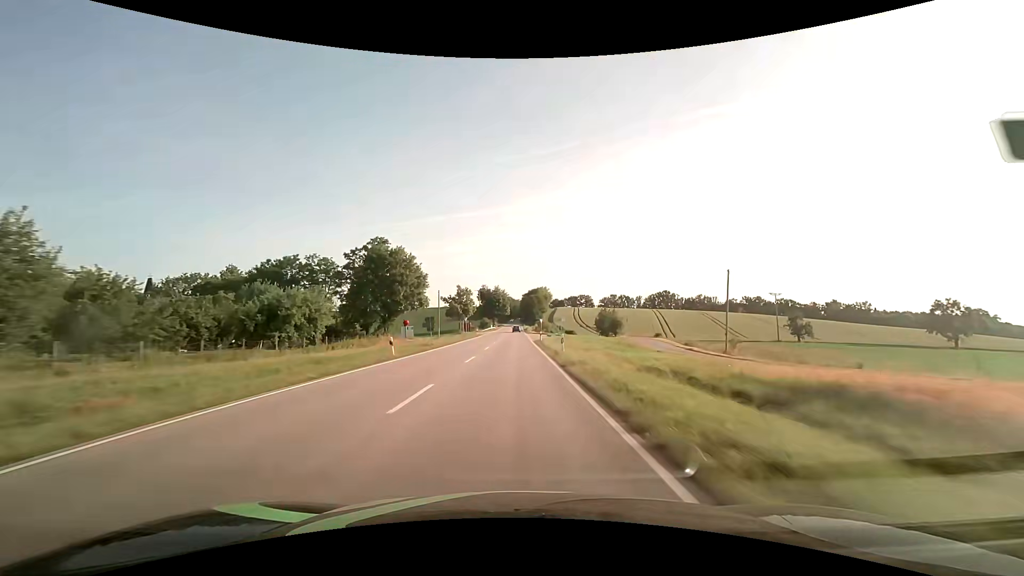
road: secondary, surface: asphalt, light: Day
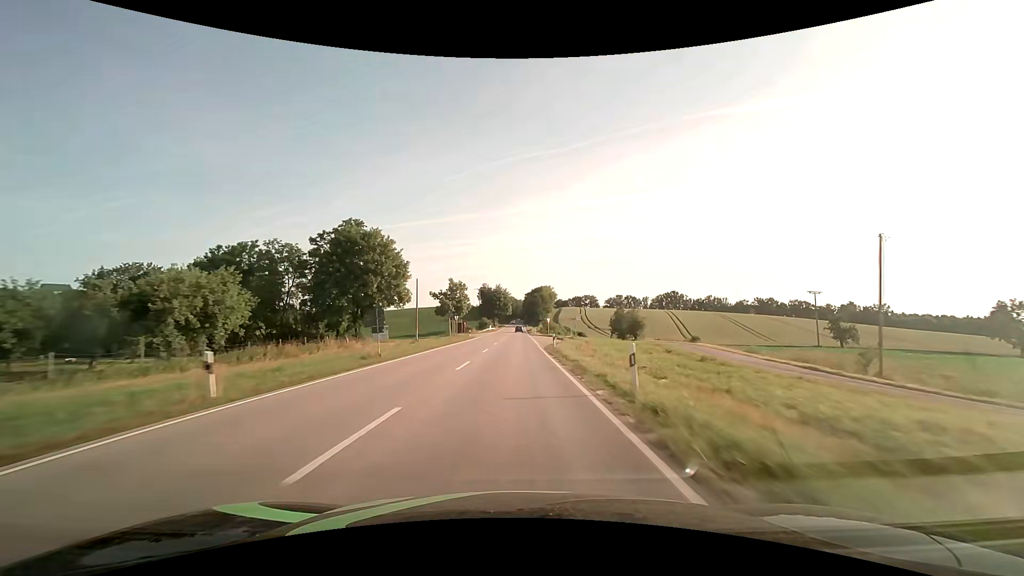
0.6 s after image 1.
(-0.2, +15.7) m; -1°
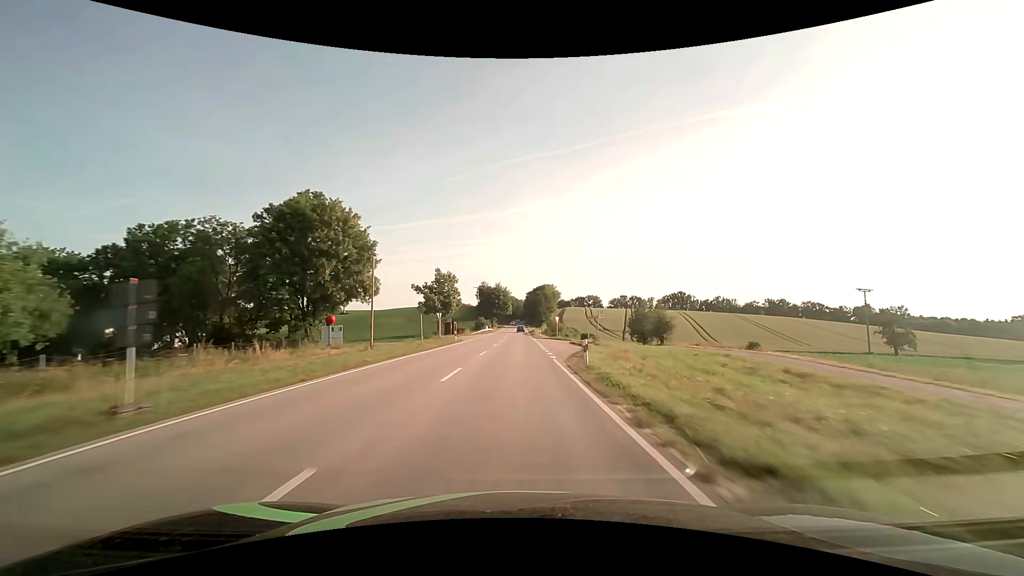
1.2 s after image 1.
(0.0, +15.7) m; 0°
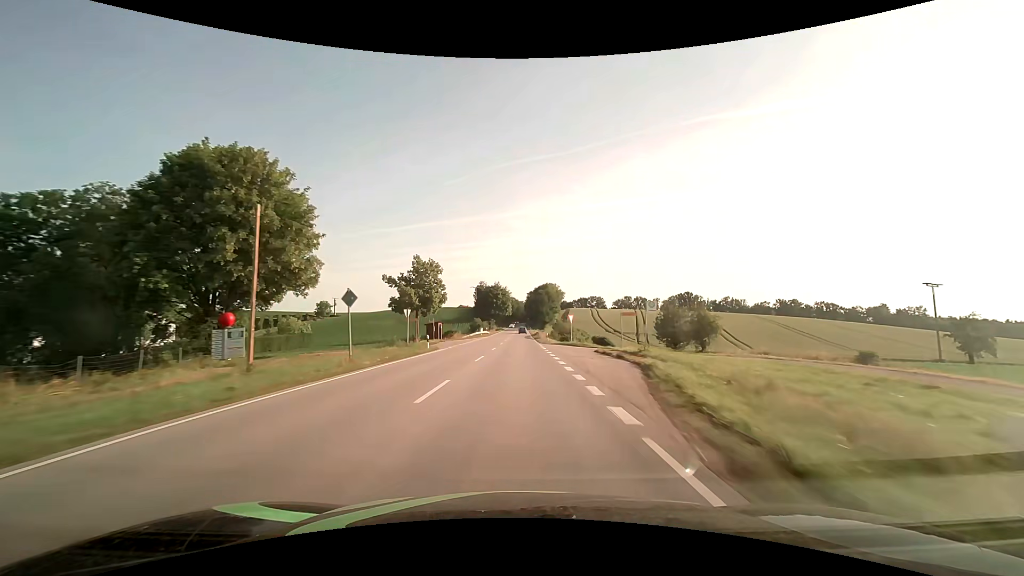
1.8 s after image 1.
(0.0, +15.7) m; 0°
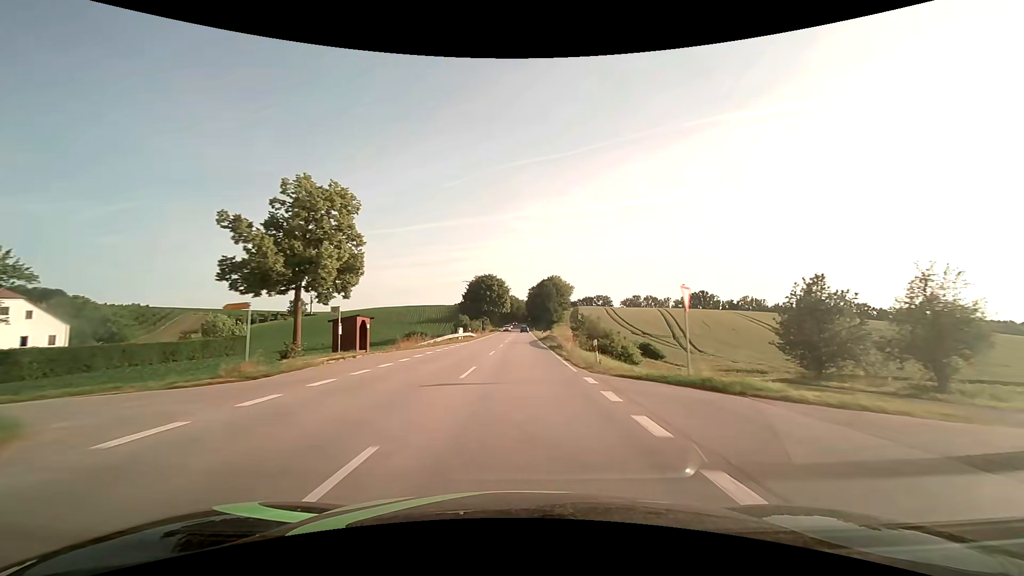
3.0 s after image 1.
(0.0, +31.3) m; 0°
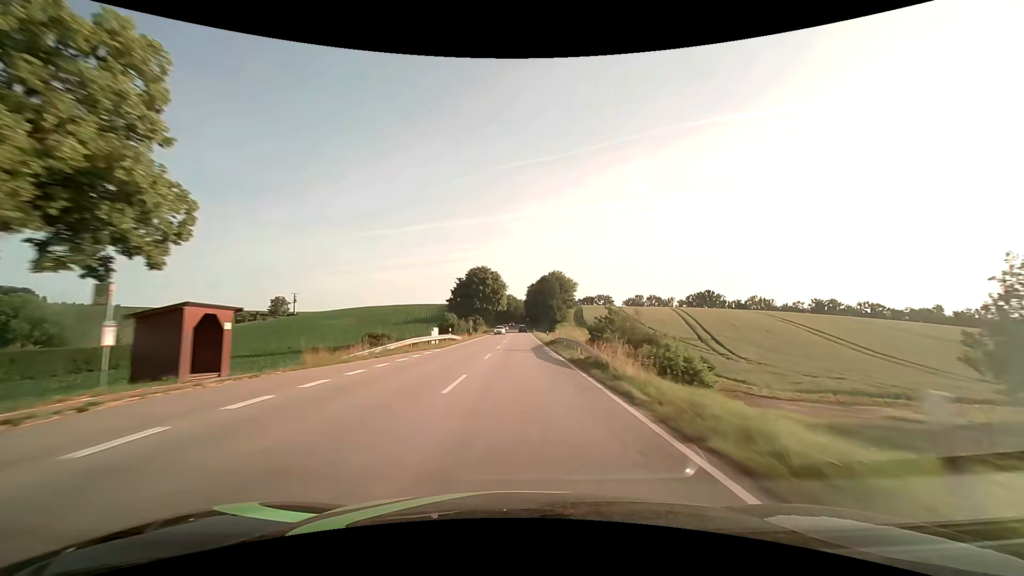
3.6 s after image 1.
(0.0, +15.7) m; 0°
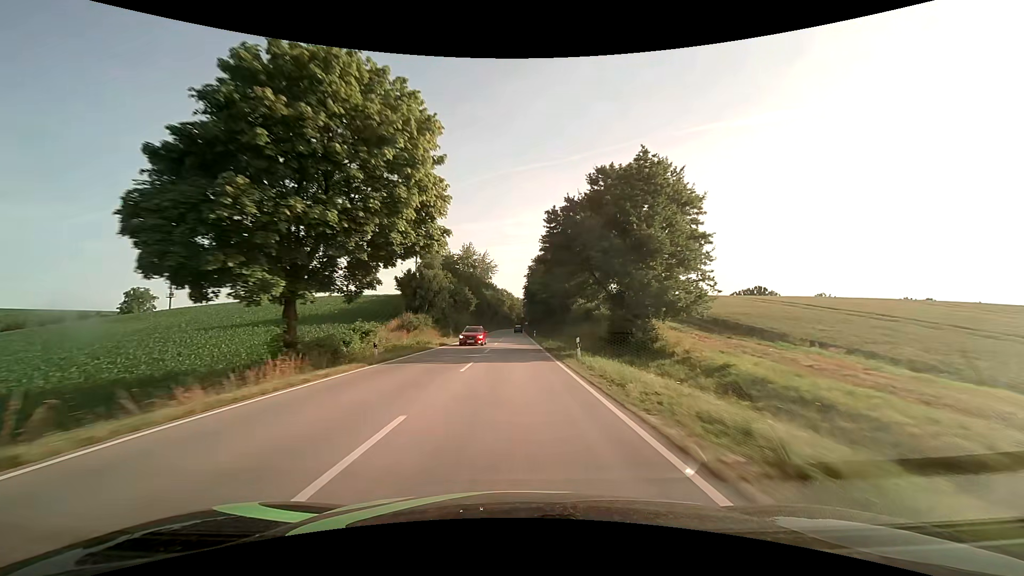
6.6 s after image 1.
(+0.5, +78.3) m; 0°
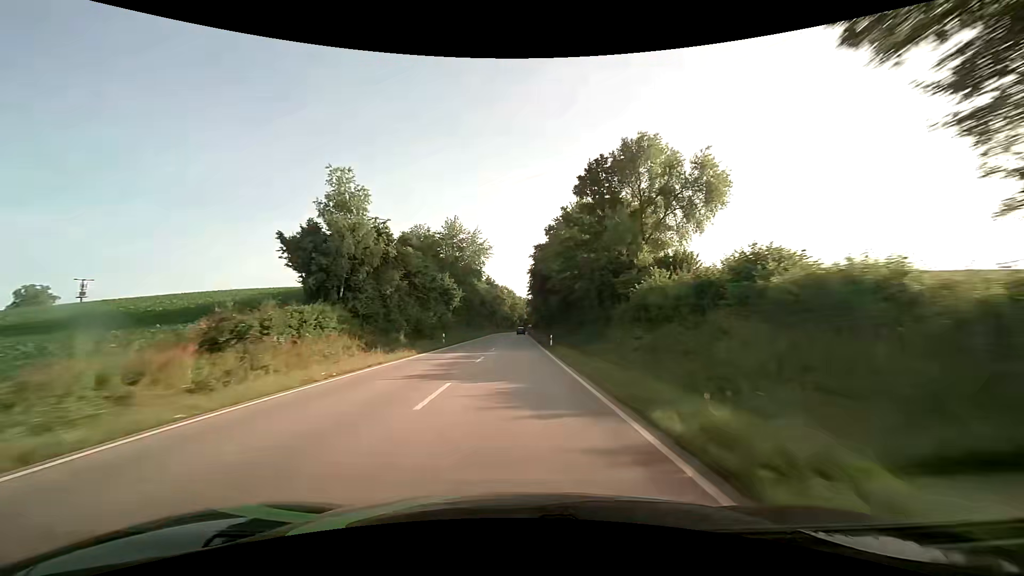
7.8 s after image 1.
(-0.1, +31.4) m; 0°
(0, +10) (0, +20) (0, +30) (0, +40) (0, +50) (0, +60) (0, +70) (0, +80) (0, +90) (0, +100) m
